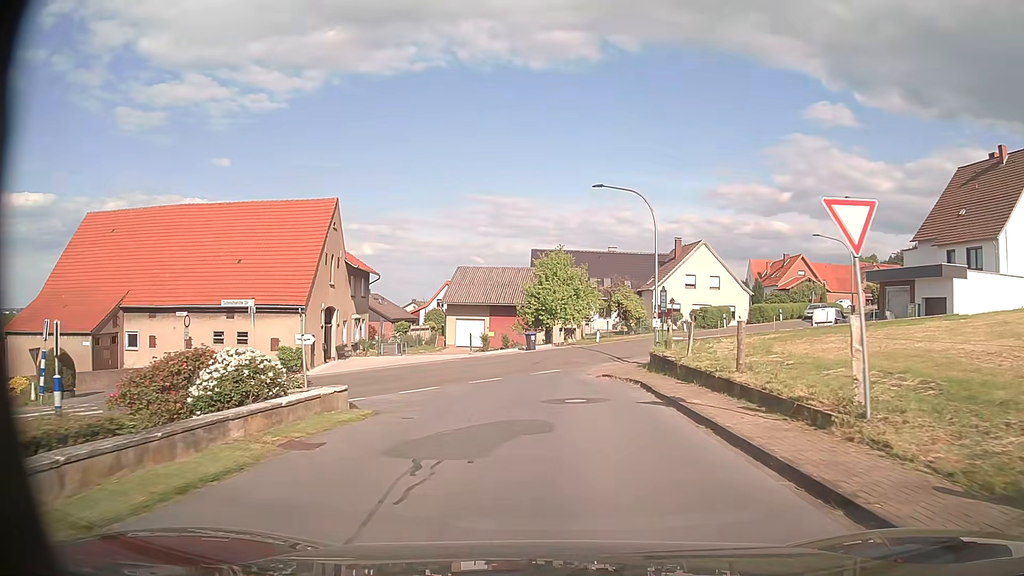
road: residential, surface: asphalt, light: Day
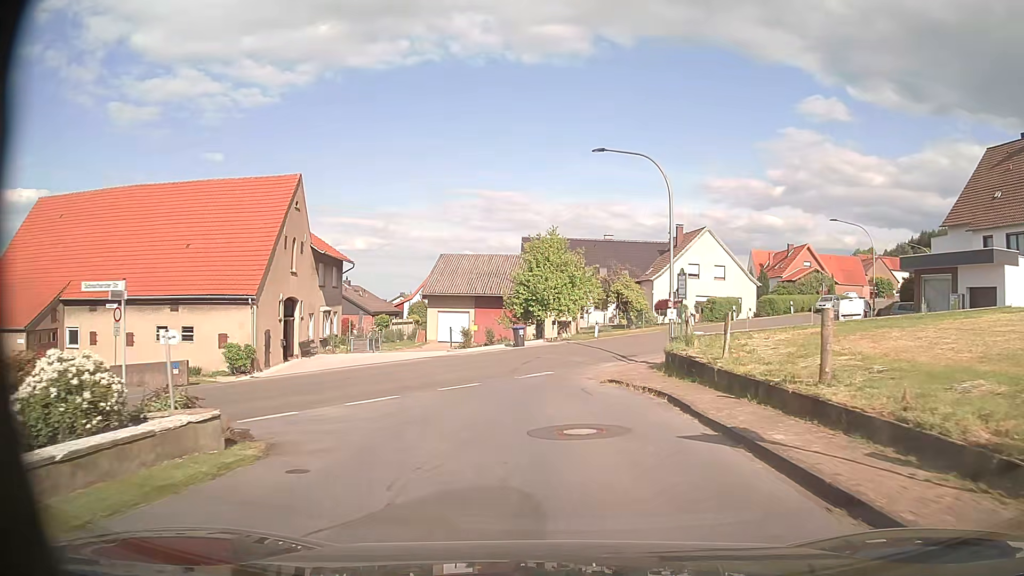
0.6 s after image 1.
(0.0, +5.0) m; +1°
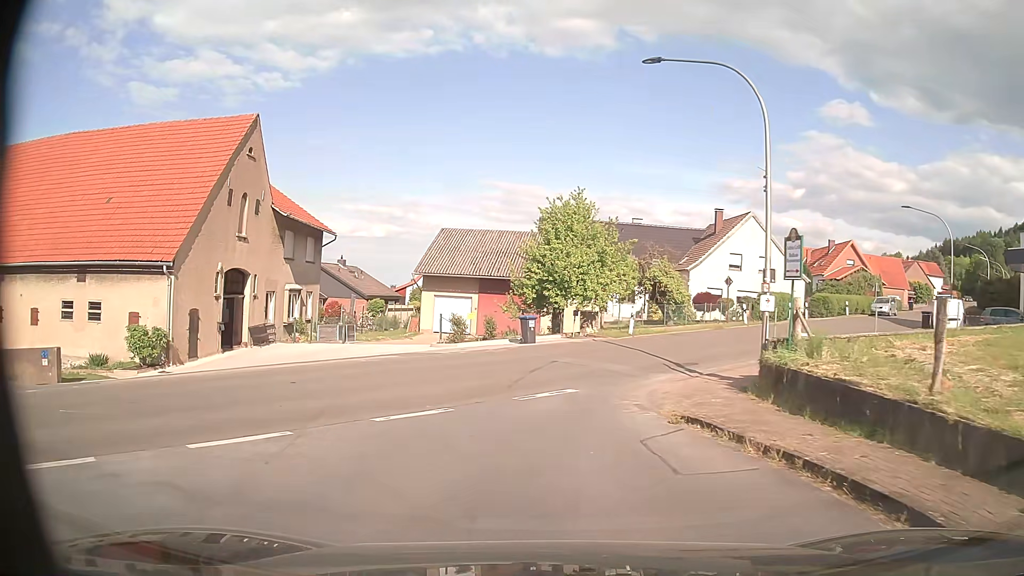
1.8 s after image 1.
(-0.1, +8.2) m; -3°
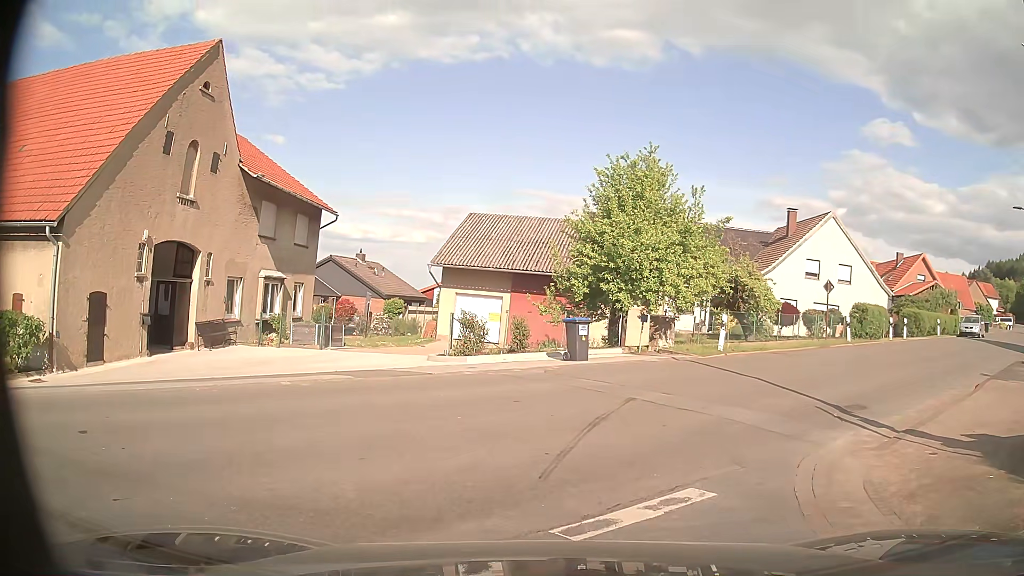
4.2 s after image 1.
(-0.1, +7.5) m; -1°
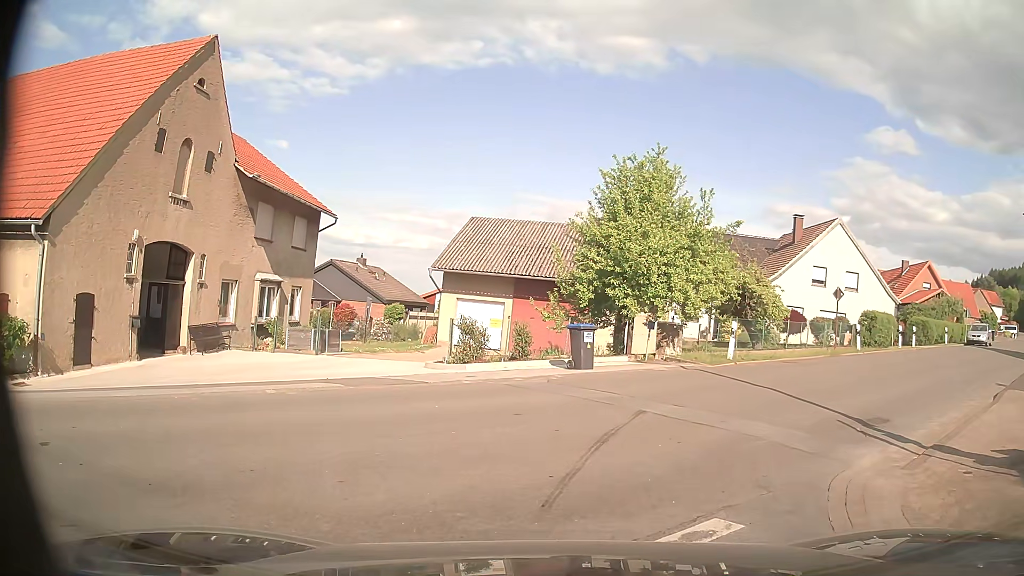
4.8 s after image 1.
(0.0, +0.7) m; 0°
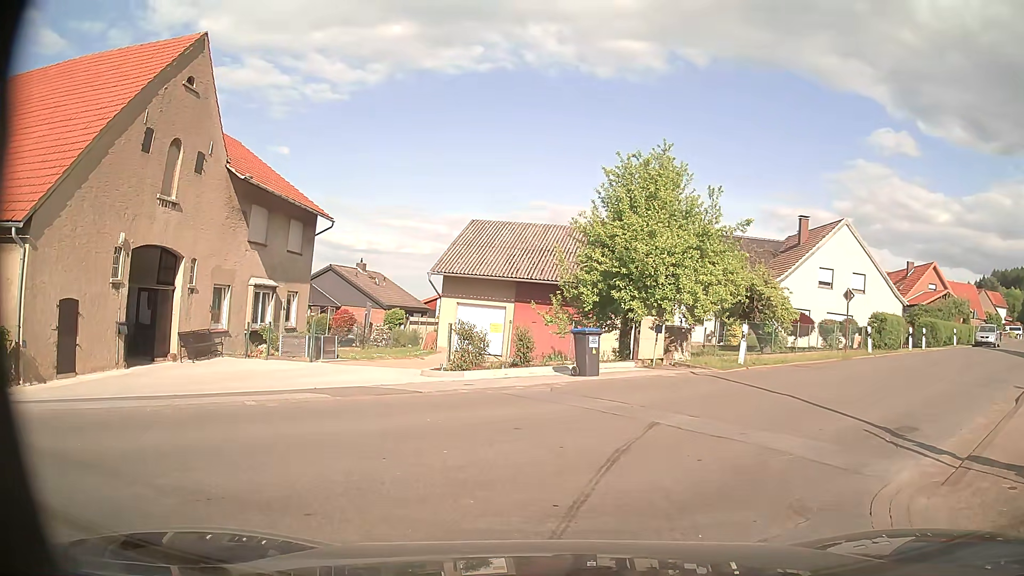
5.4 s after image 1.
(0.0, +0.8) m; 0°
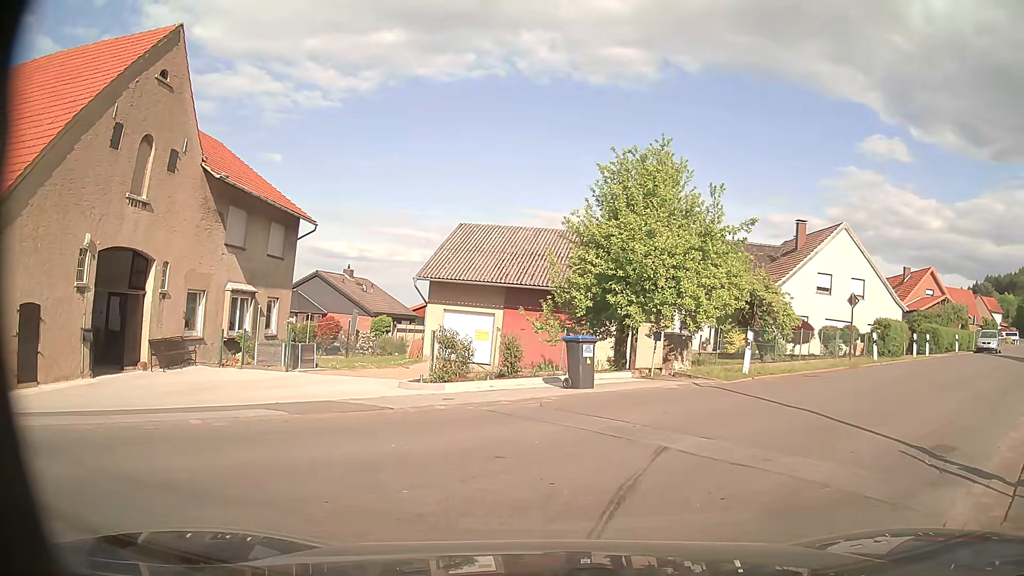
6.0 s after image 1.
(0.0, +1.4) m; 0°
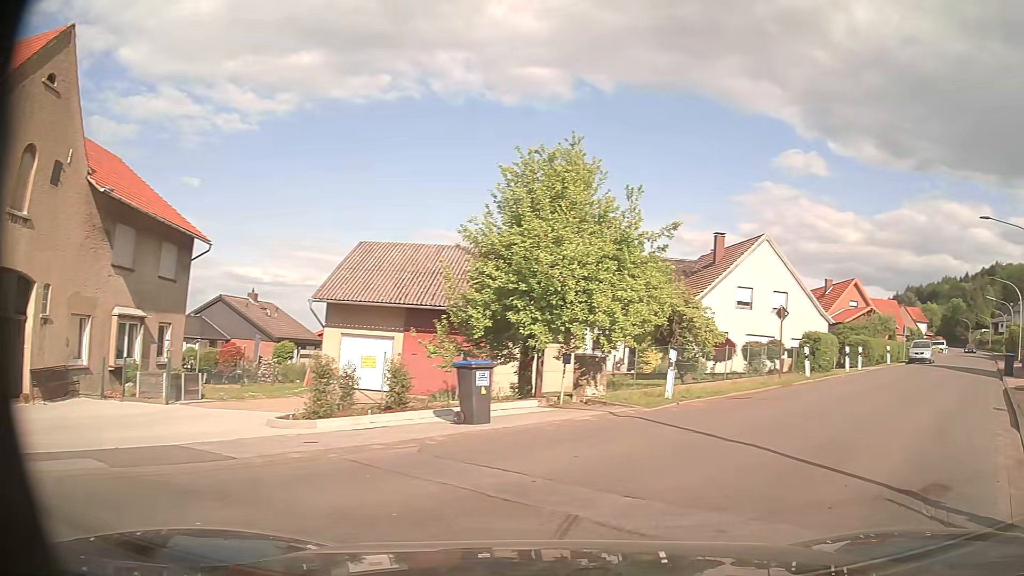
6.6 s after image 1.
(+0.1, +2.1) m; +8°
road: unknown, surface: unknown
